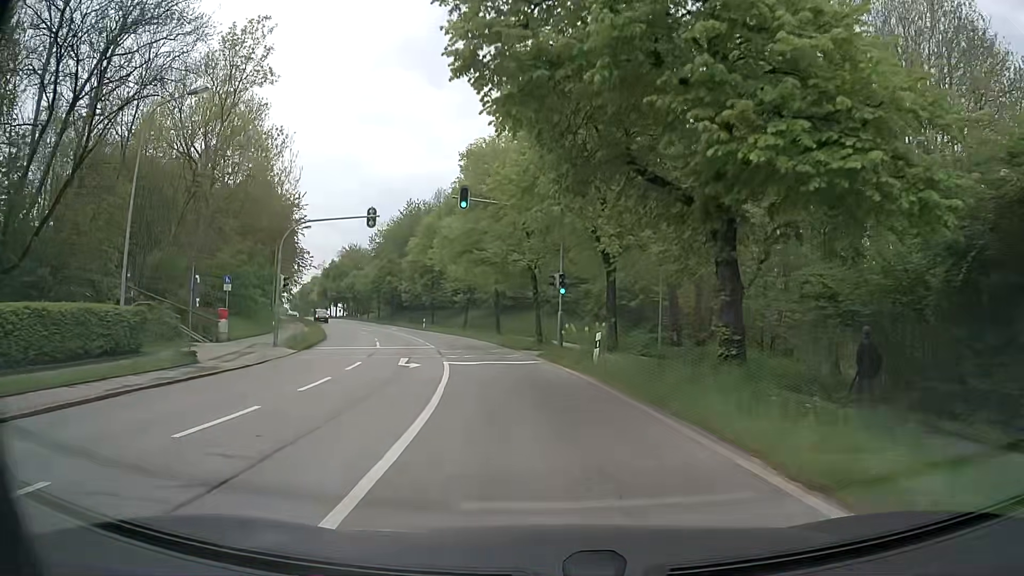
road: secondary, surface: asphalt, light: Day
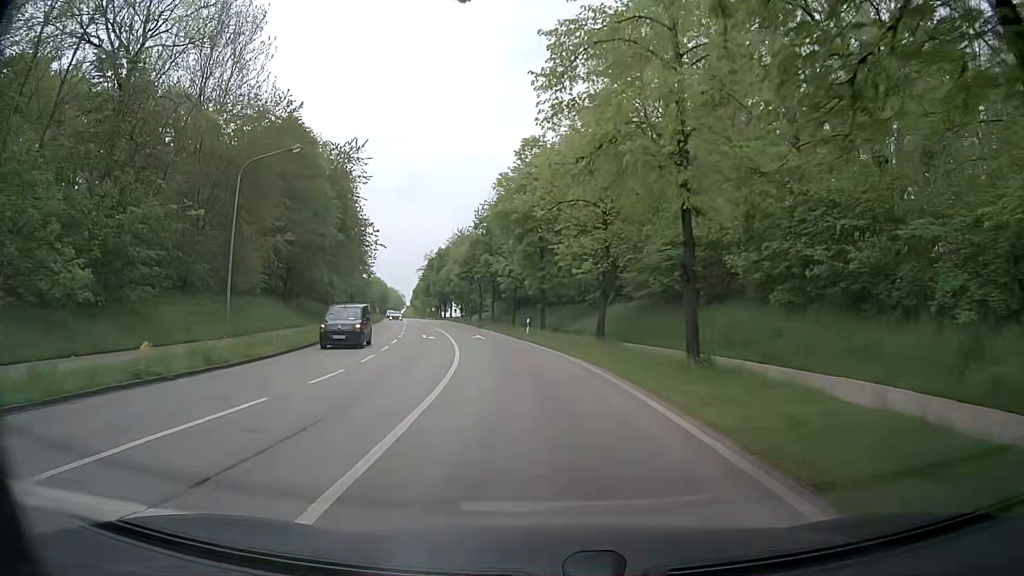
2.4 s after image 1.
(-2.7, +30.7) m; -11°
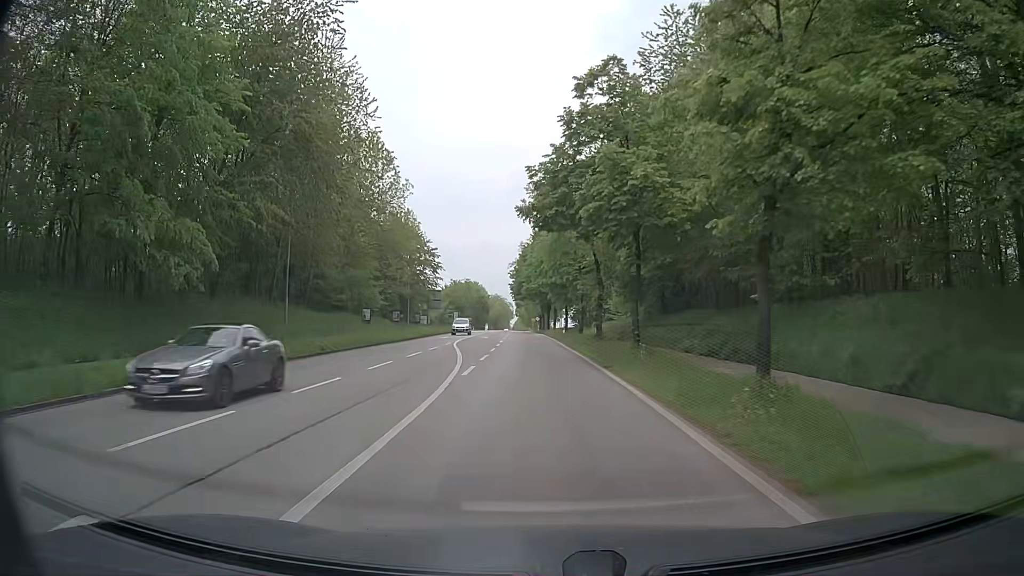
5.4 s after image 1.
(-3.8, +38.2) m; -10°
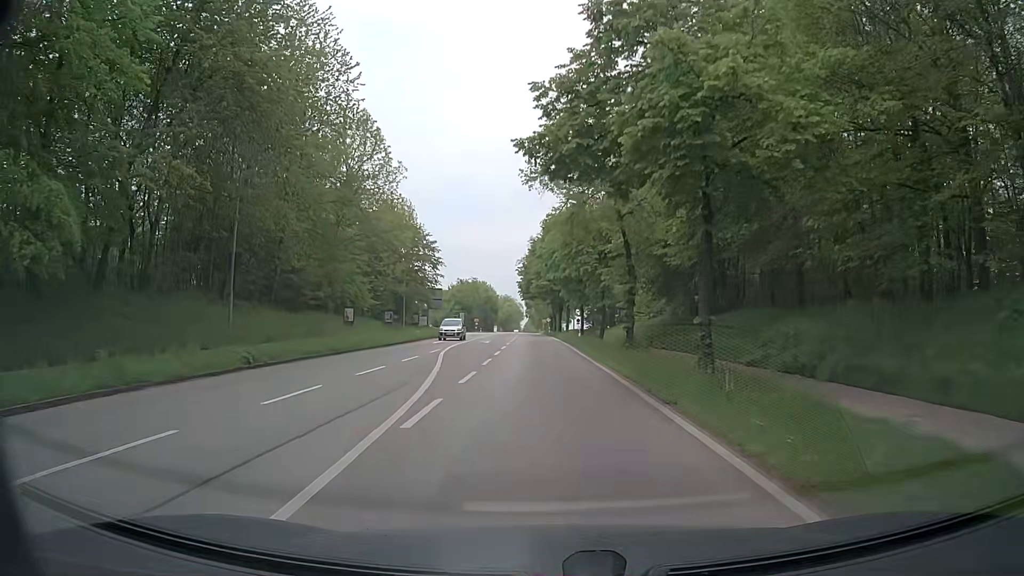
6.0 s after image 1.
(-0.1, +7.9) m; -1°
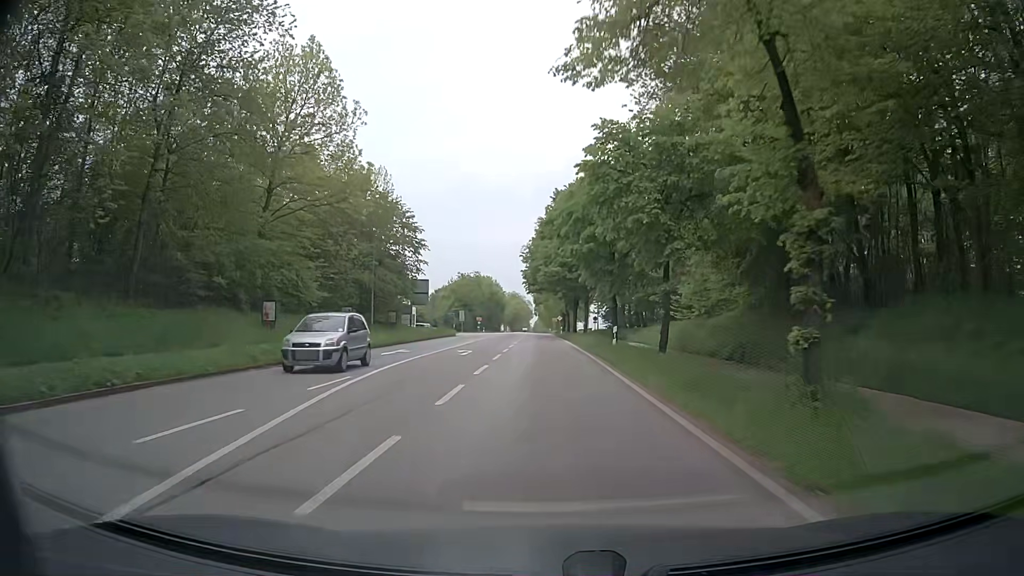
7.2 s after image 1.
(-0.1, +16.0) m; -2°
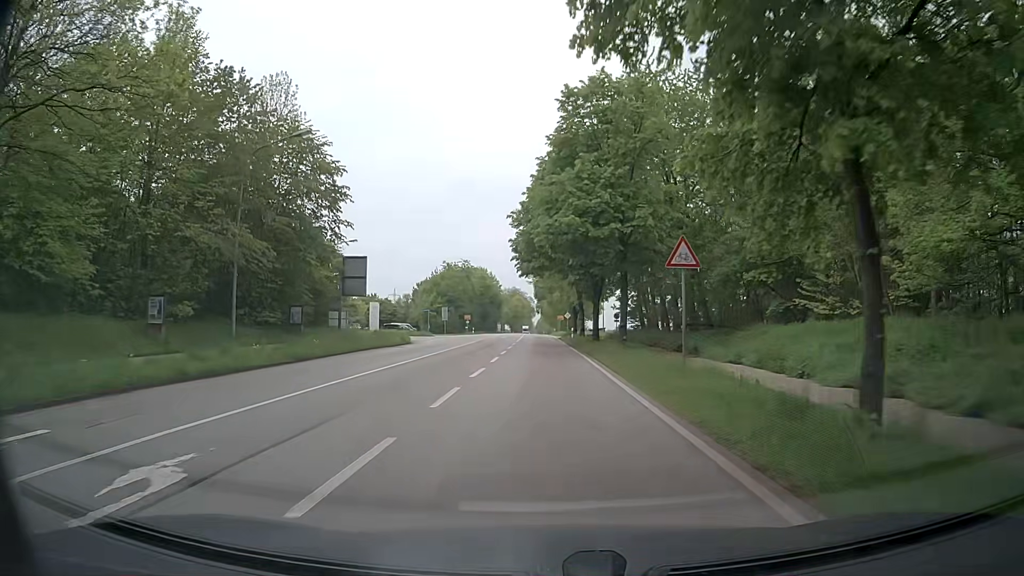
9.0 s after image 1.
(+0.5, +24.2) m; +1°
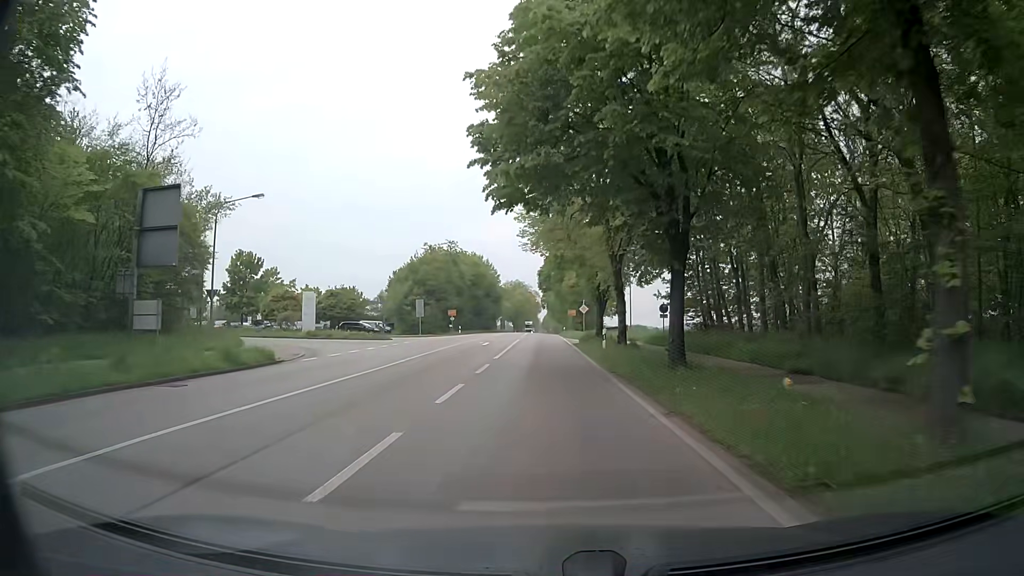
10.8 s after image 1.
(-0.1, +23.7) m; -1°
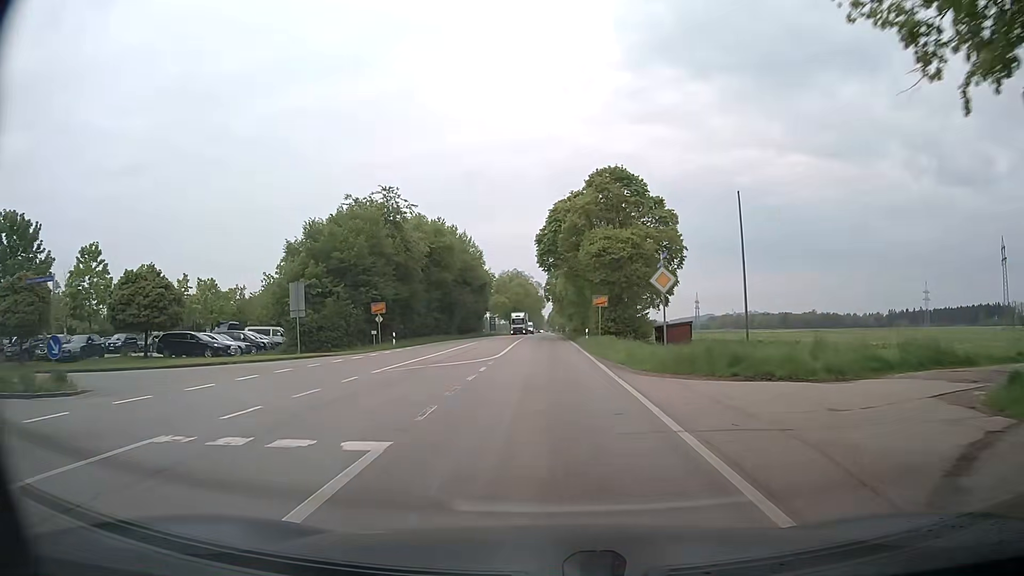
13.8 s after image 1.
(+0.1, +38.5) m; 0°
(0, +10) (0, +20) (0, +30) (0, +40) (0, +50) (0, +60) (-1, +70) (-1, +80) (-1, +90) (-1, +100) m
